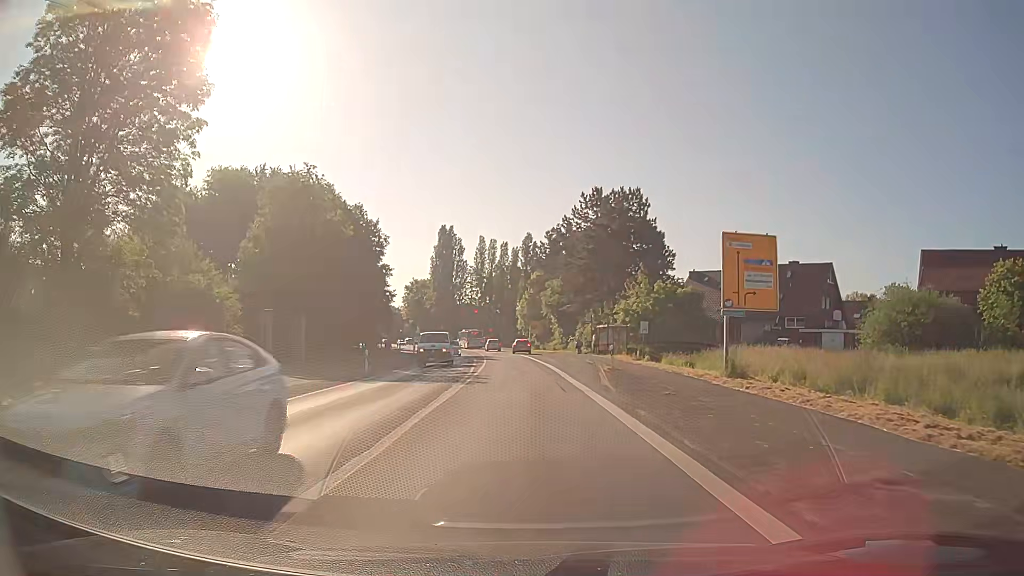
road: secondary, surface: asphalt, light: Day
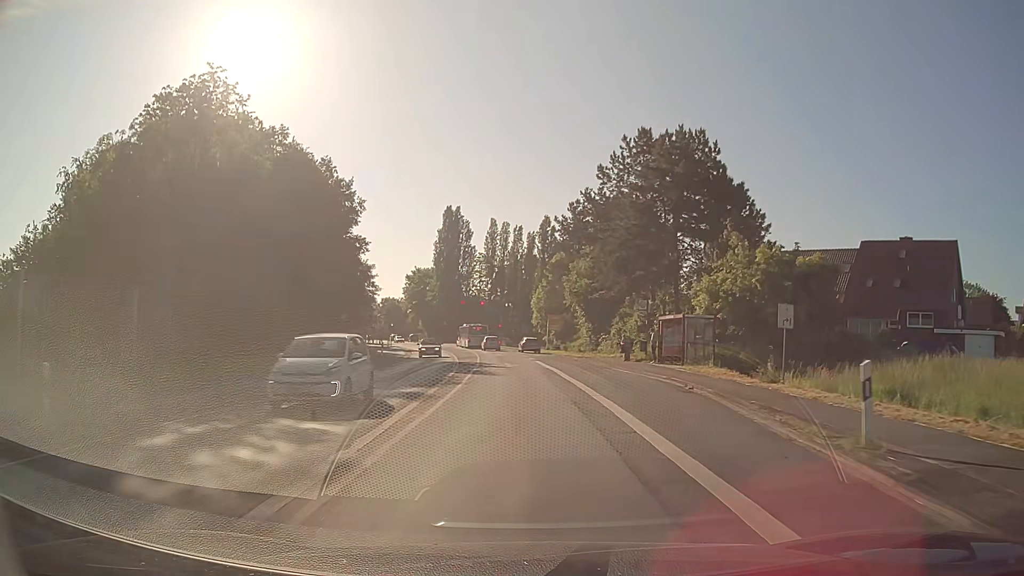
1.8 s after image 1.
(-0.2, +22.2) m; -1°
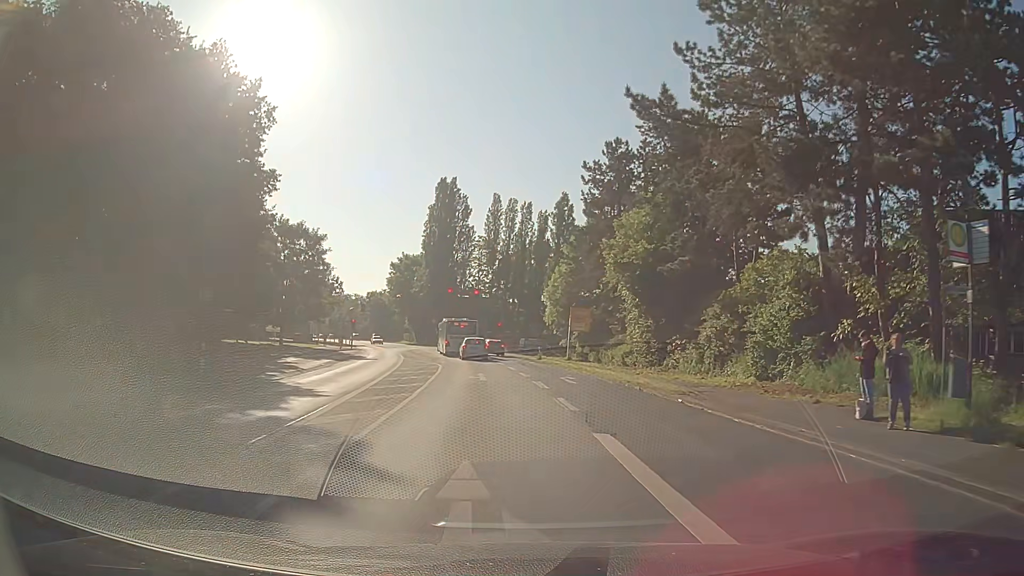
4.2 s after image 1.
(-0.5, +29.4) m; -1°
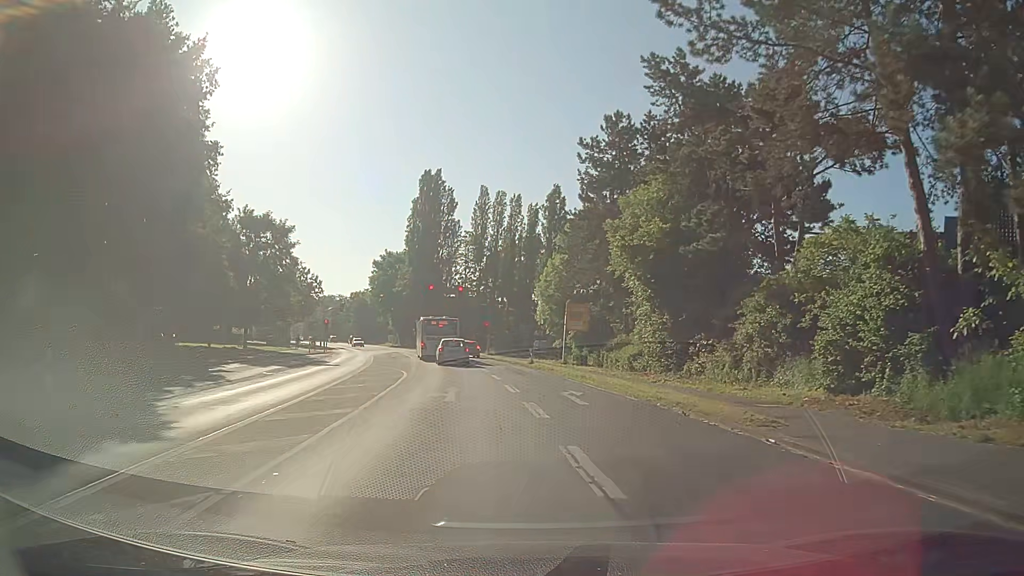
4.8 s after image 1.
(+0.1, +7.3) m; +1°
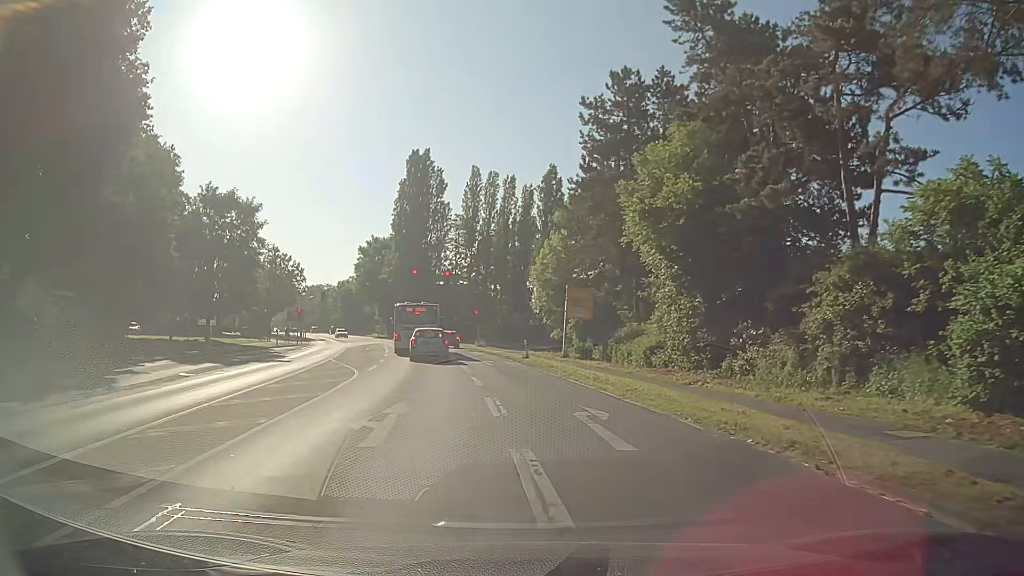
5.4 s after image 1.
(+0.1, +7.2) m; +2°
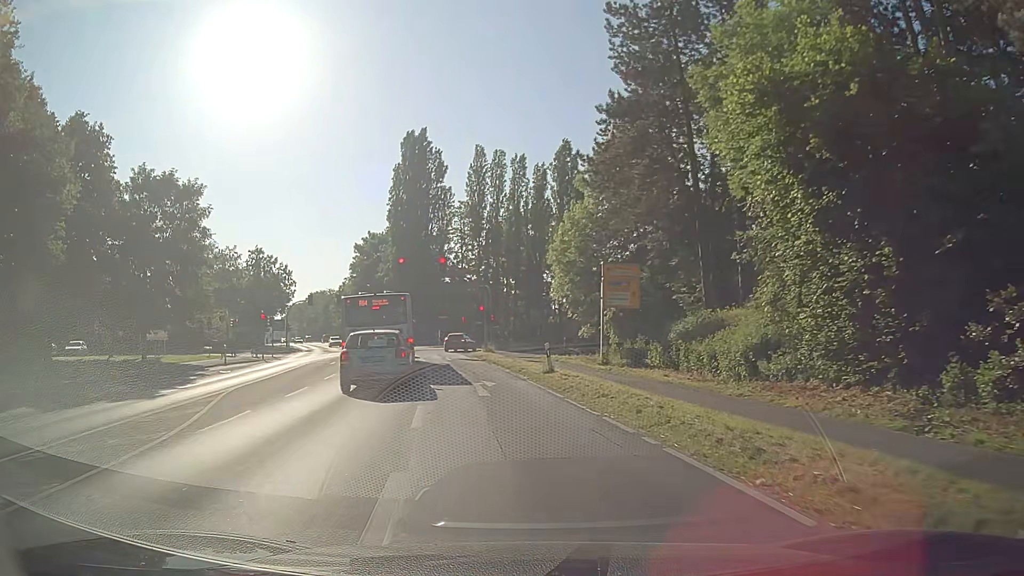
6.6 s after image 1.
(-0.2, +13.2) m; -2°
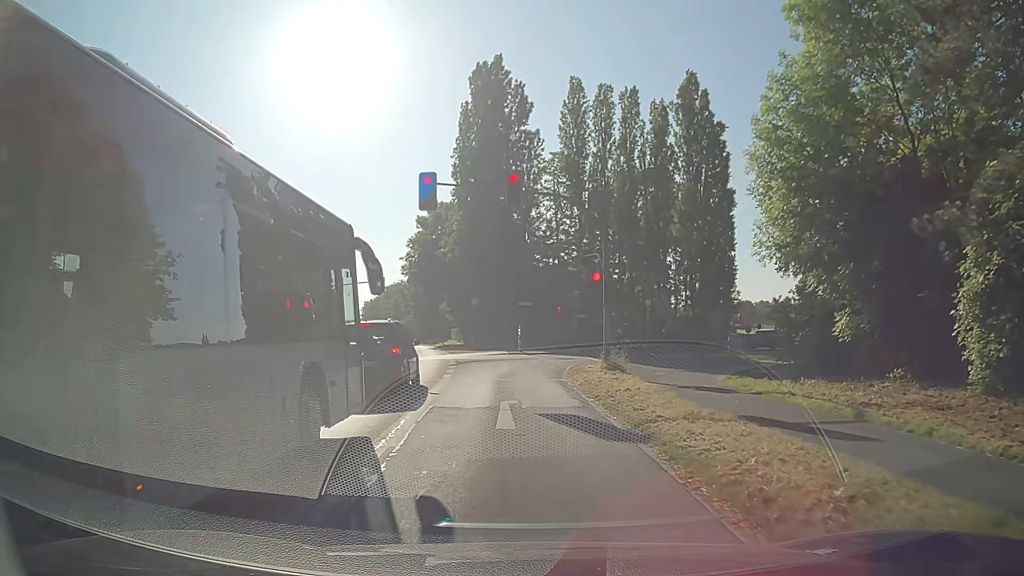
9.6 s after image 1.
(-2.1, +25.7) m; -9°
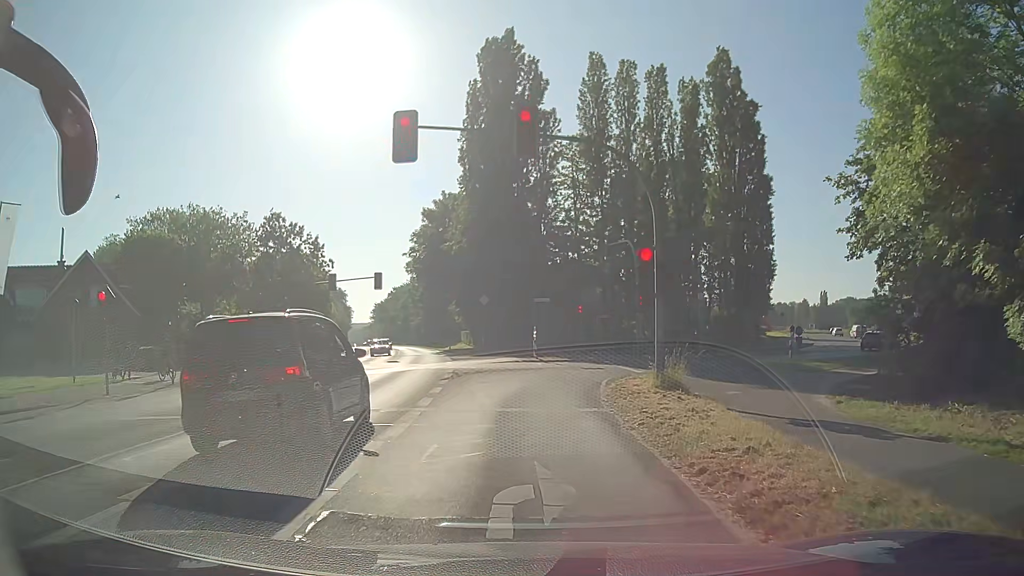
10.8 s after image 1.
(0.0, +7.1) m; -1°
